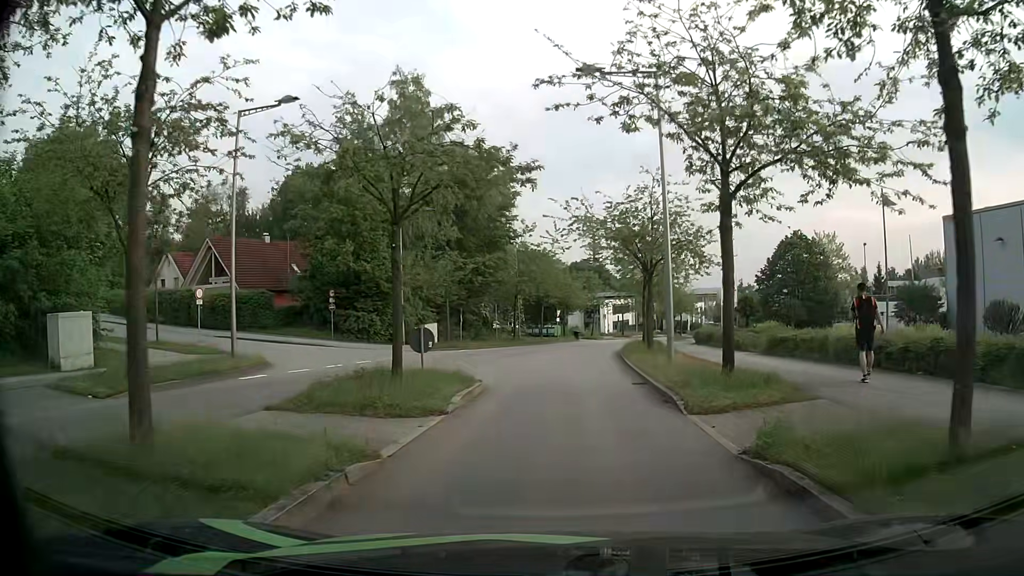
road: residential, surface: asphalt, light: Day
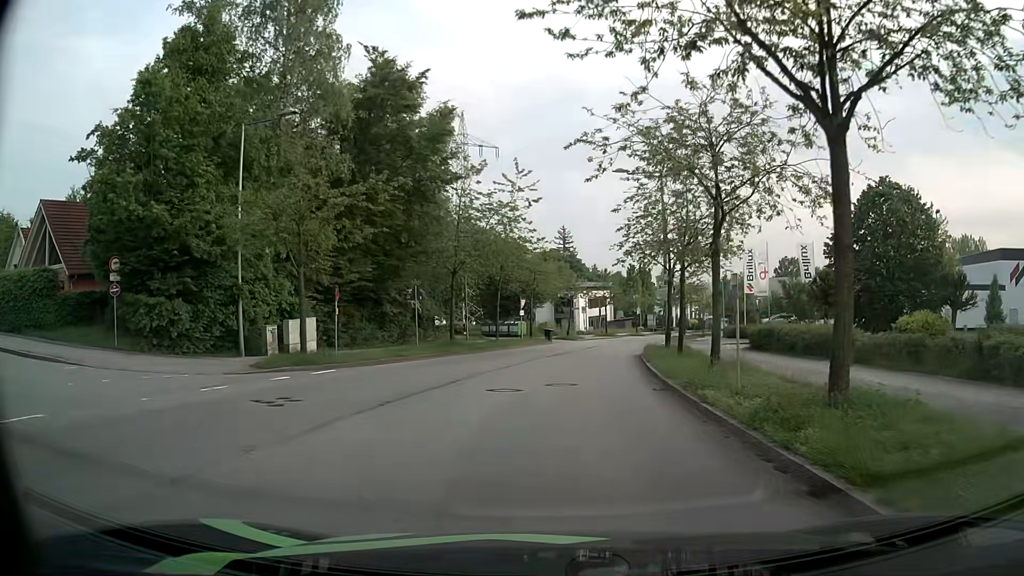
(+0.5, +21.1) m; +3°
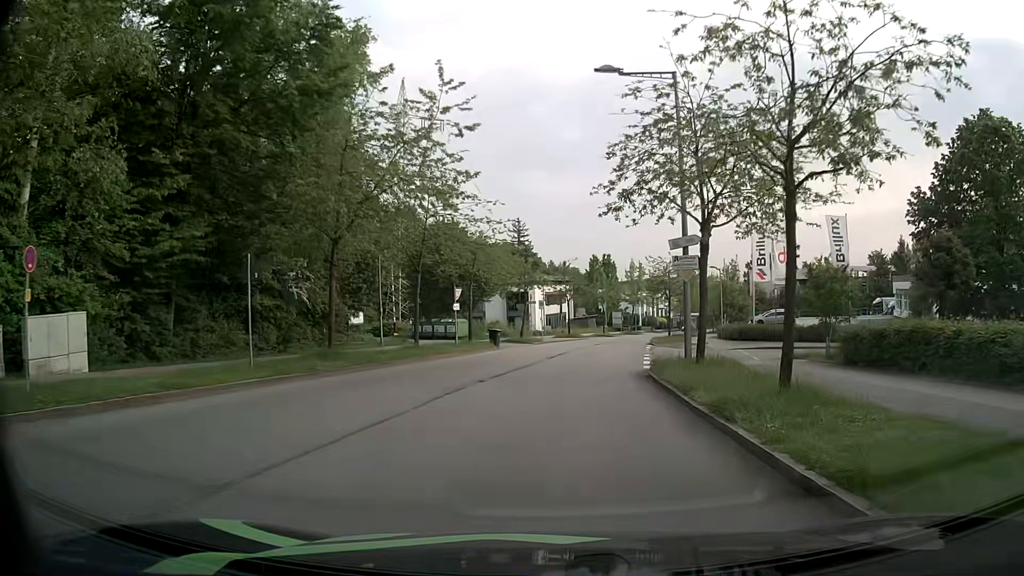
(+0.4, +14.0) m; +4°
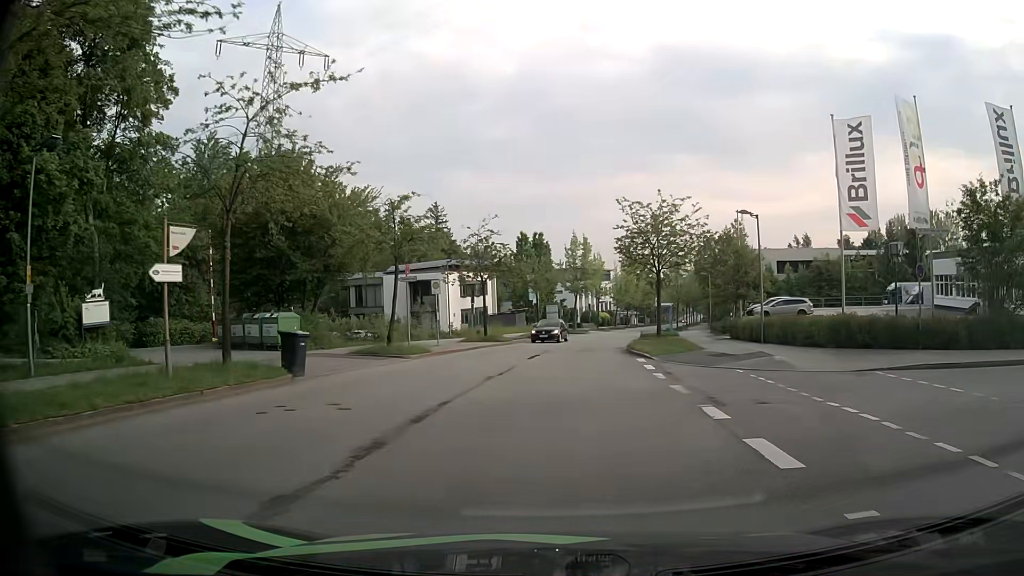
(+1.1, +22.7) m; +6°
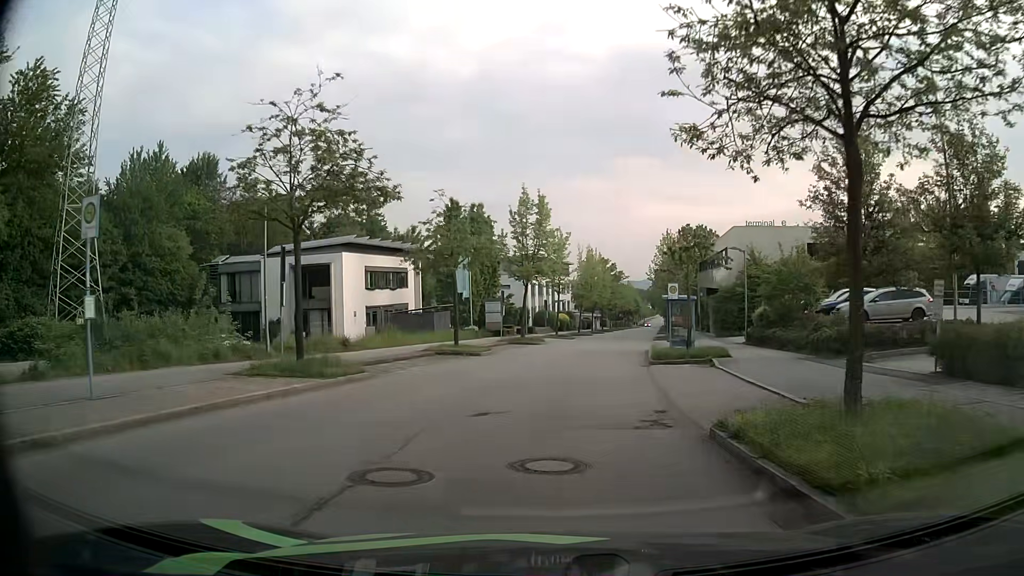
(+0.9, +23.3) m; +4°
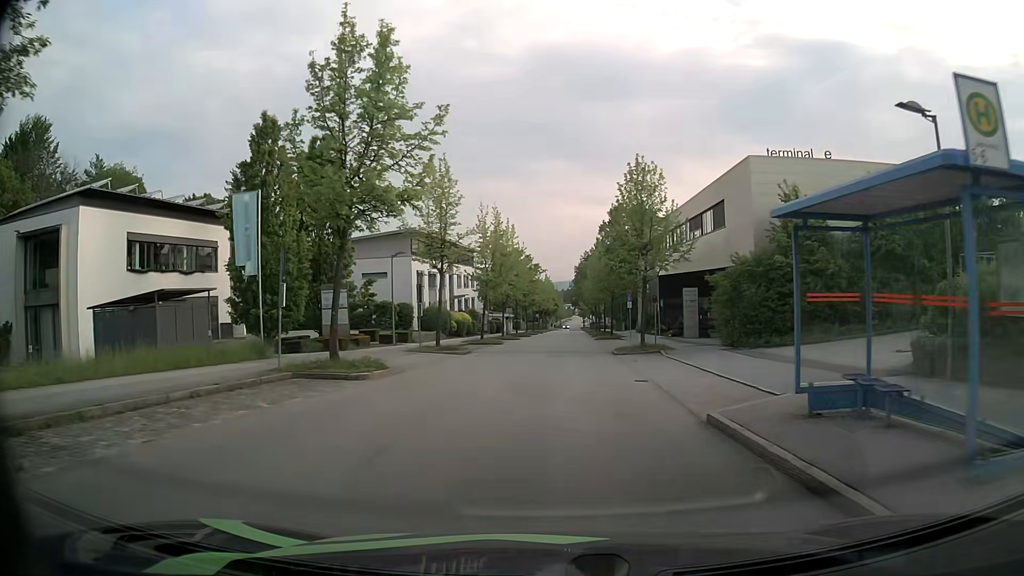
(+1.3, +25.1) m; +7°
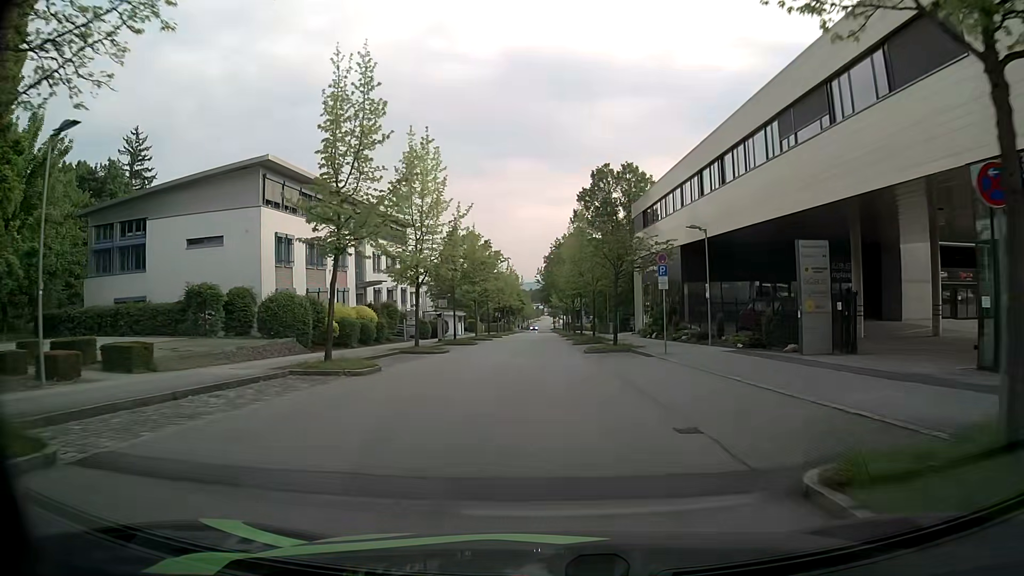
(+0.8, +27.0) m; +3°
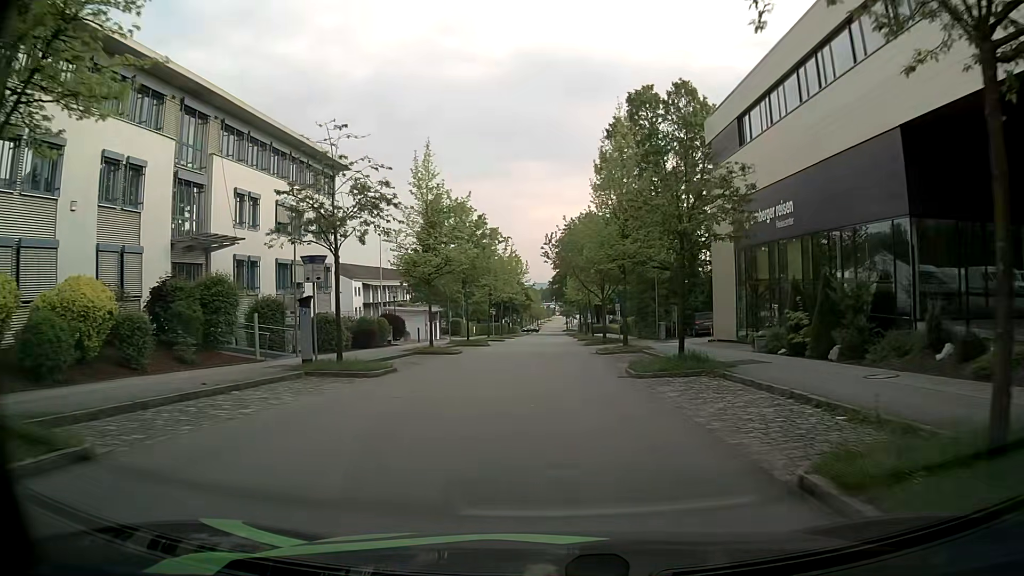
(-0.4, +27.9) m; -1°
(0, +10) (0, +20) (0, +30) (0, +40) (0, +50) (0, +60) (+1, +70) (+1, +80) (+1, +90) (+1, +100) m
